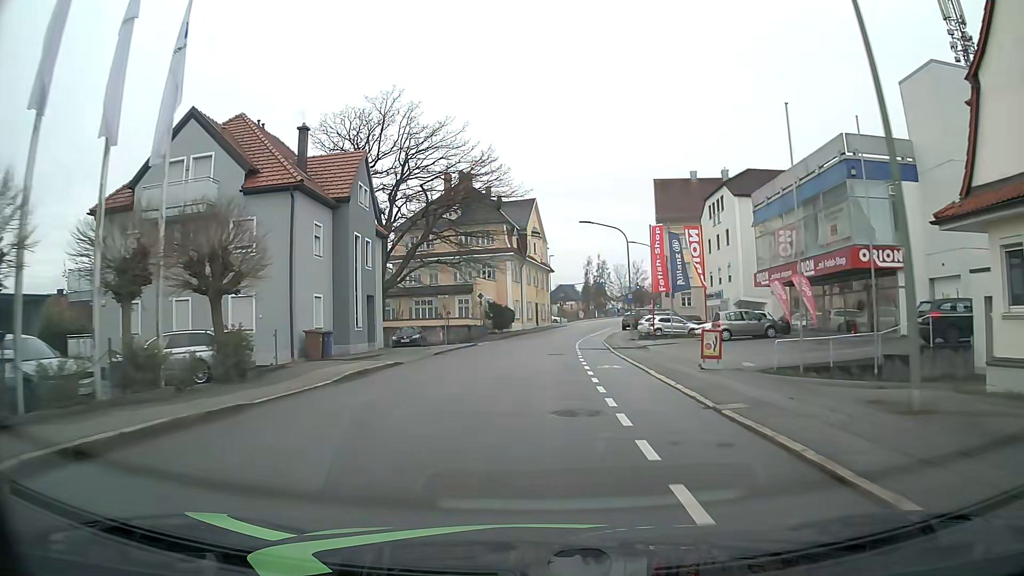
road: tertiary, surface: asphalt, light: Day
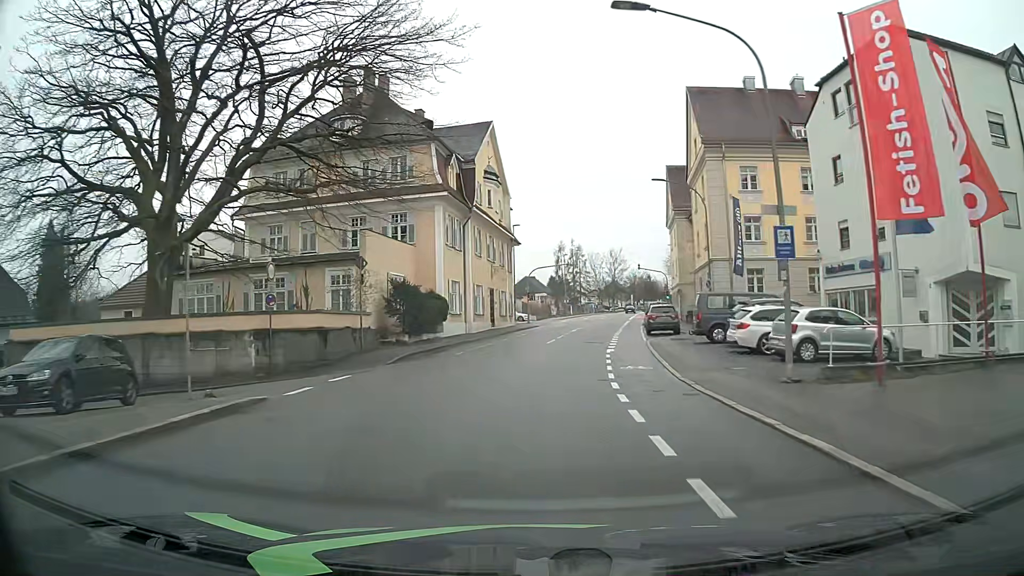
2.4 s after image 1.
(+0.6, +30.5) m; +3°
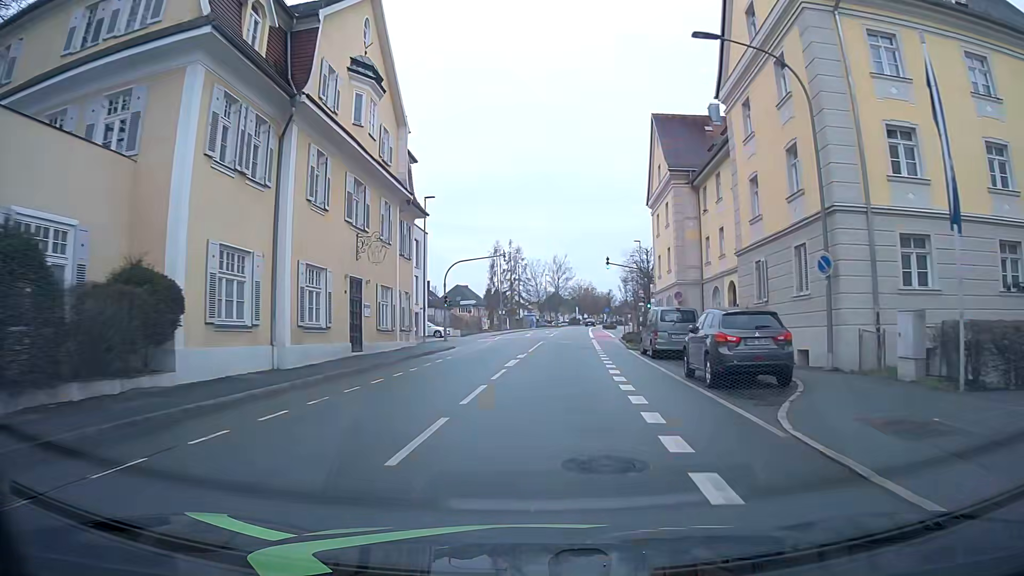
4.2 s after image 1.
(+0.9, +22.7) m; +4°
(0, +10) (+1, +20) (+1, +30) (+2, +40) (+3, +50) (+4, +60) (+5, +70) (+6, +80) (+7, +90) (+8, +100) m
